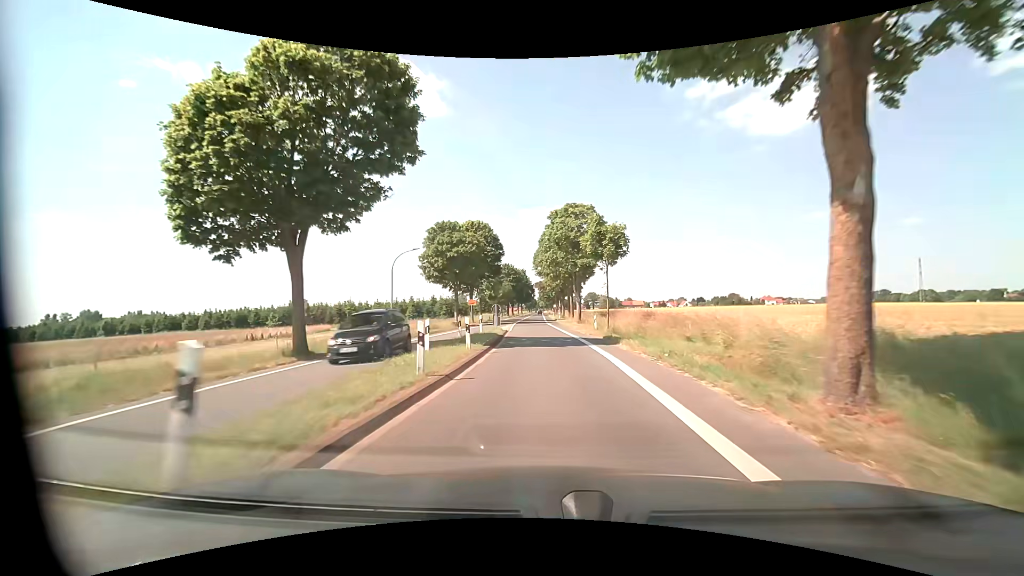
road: tertiary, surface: asphalt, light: Day
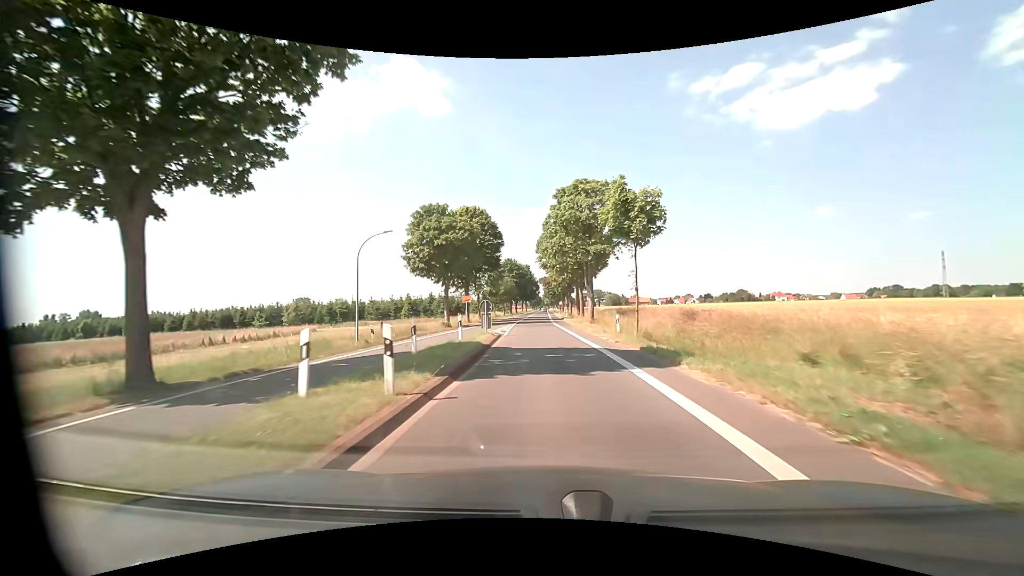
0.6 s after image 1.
(-0.1, +8.2) m; -1°
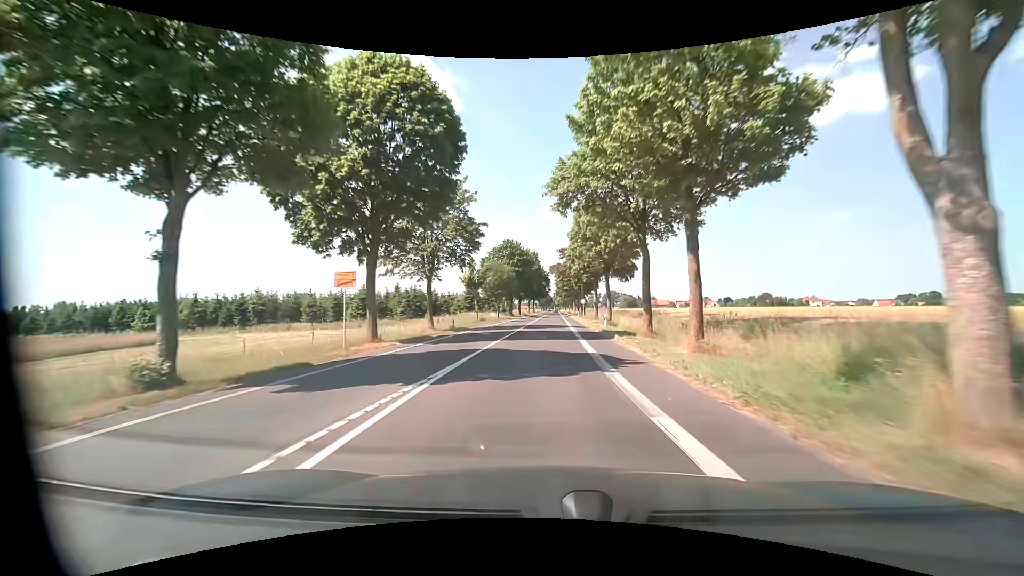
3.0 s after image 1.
(-0.4, +36.7) m; -1°
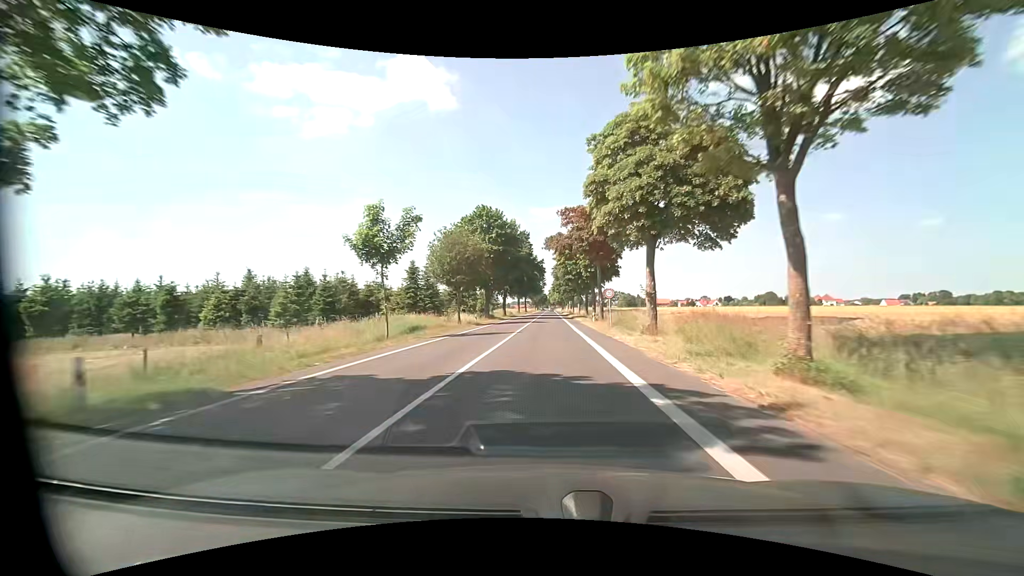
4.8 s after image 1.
(+0.2, +31.9) m; +1°
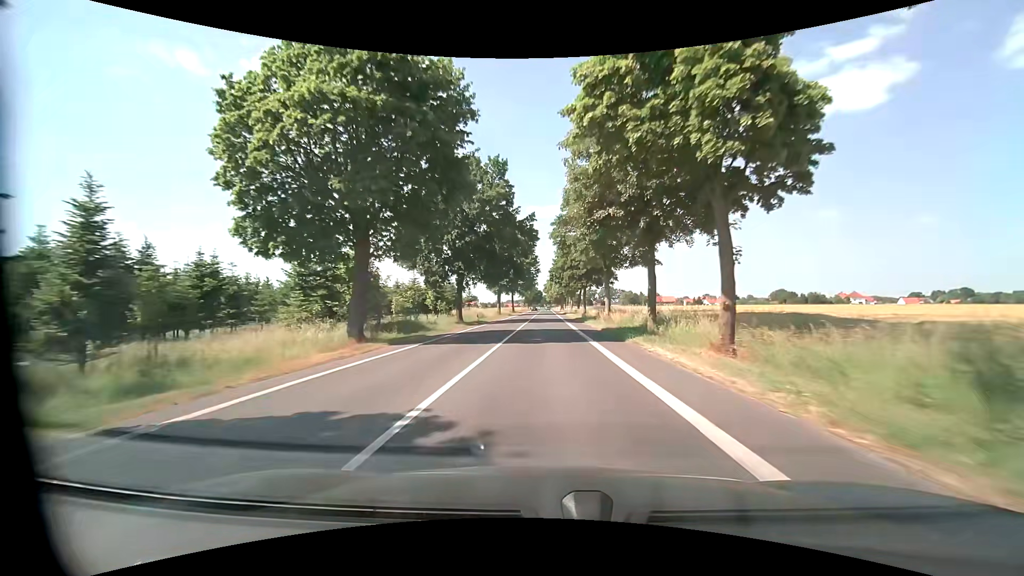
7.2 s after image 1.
(+0.3, +44.3) m; +1°
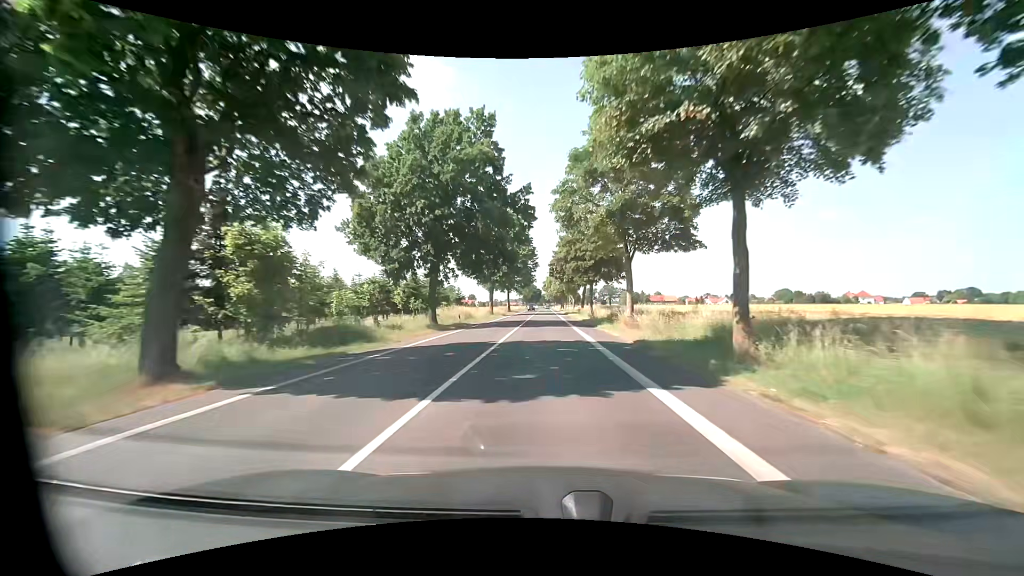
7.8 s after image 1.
(0.0, +11.1) m; 0°
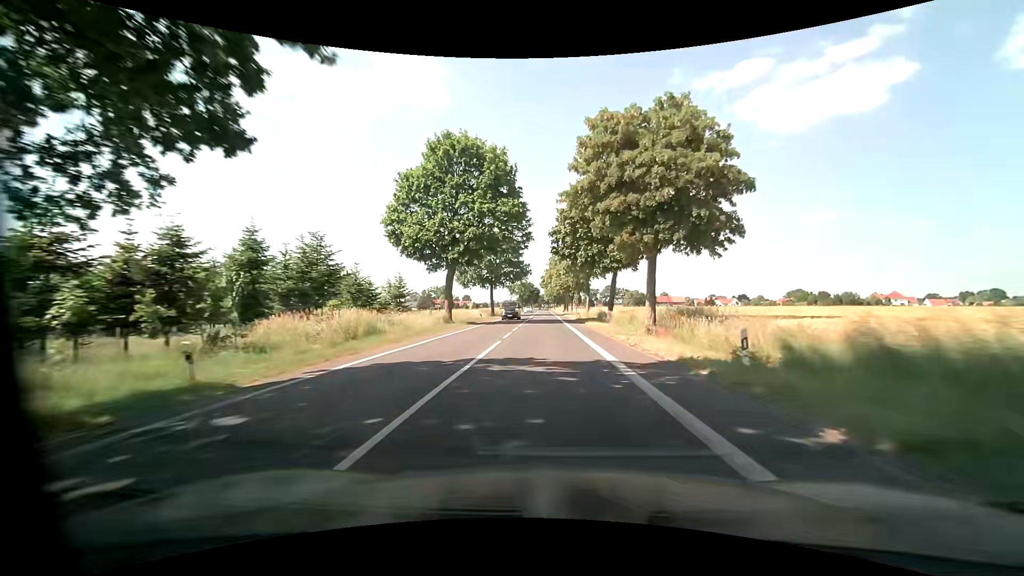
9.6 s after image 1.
(+0.1, +33.2) m; 0°
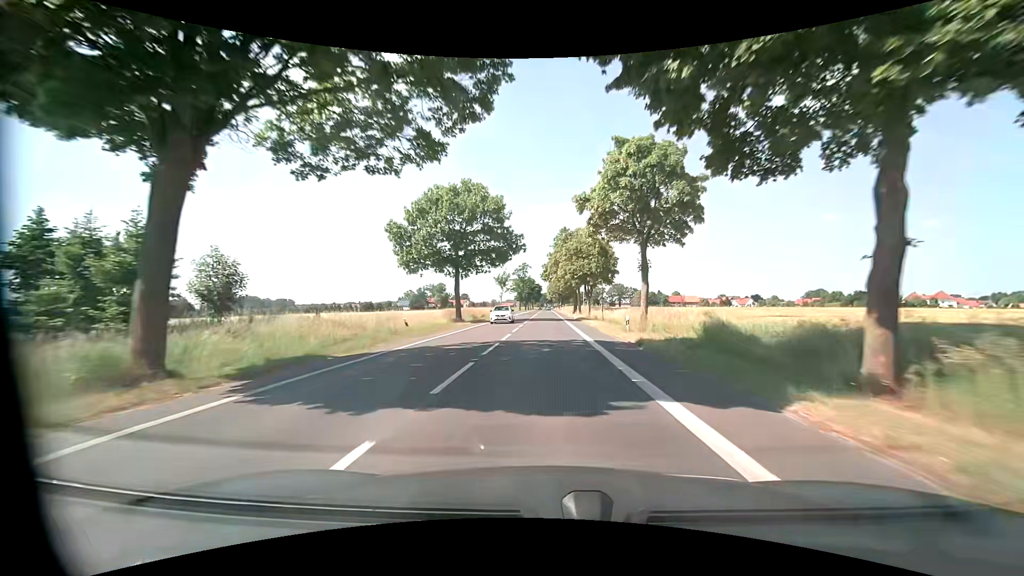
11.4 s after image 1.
(+0.1, +33.3) m; 0°
(0, +10) (0, +20) (0, +30) (0, +40) (0, +50) (0, +60) (0, +70) (0, +80) (0, +90) (+1, +100) m
